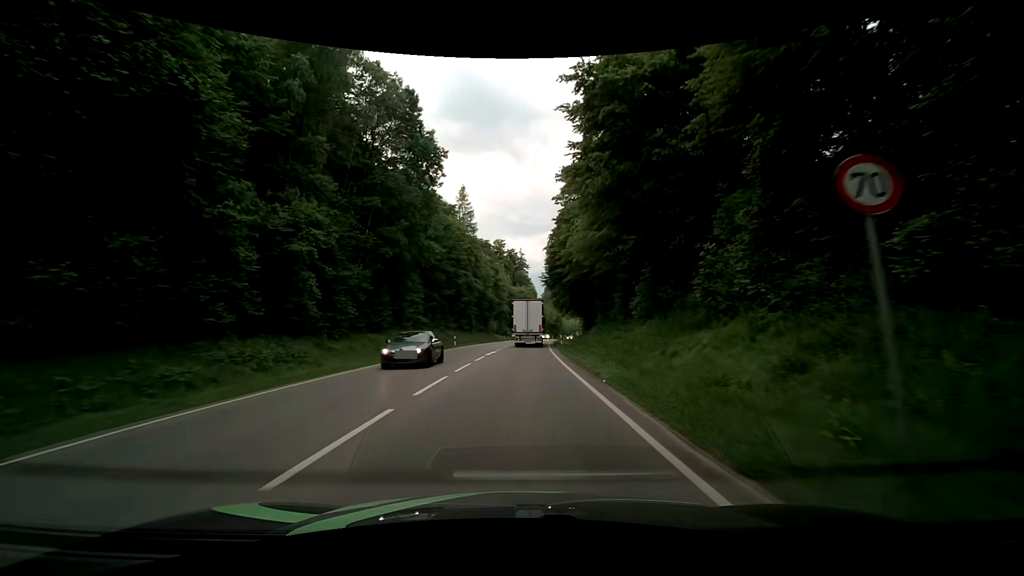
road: secondary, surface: asphalt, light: Day
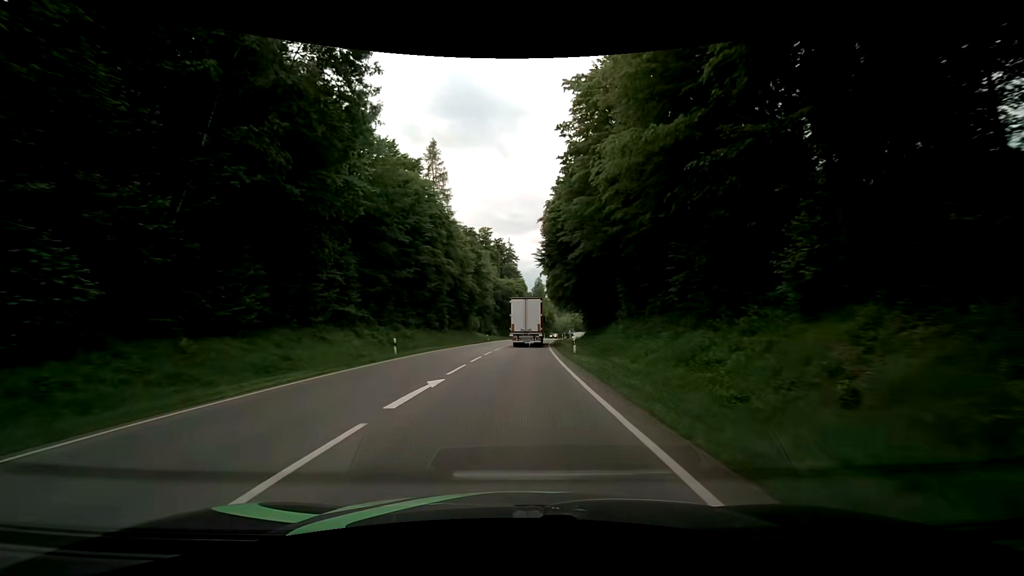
(+0.1, +19.5) m; +1°
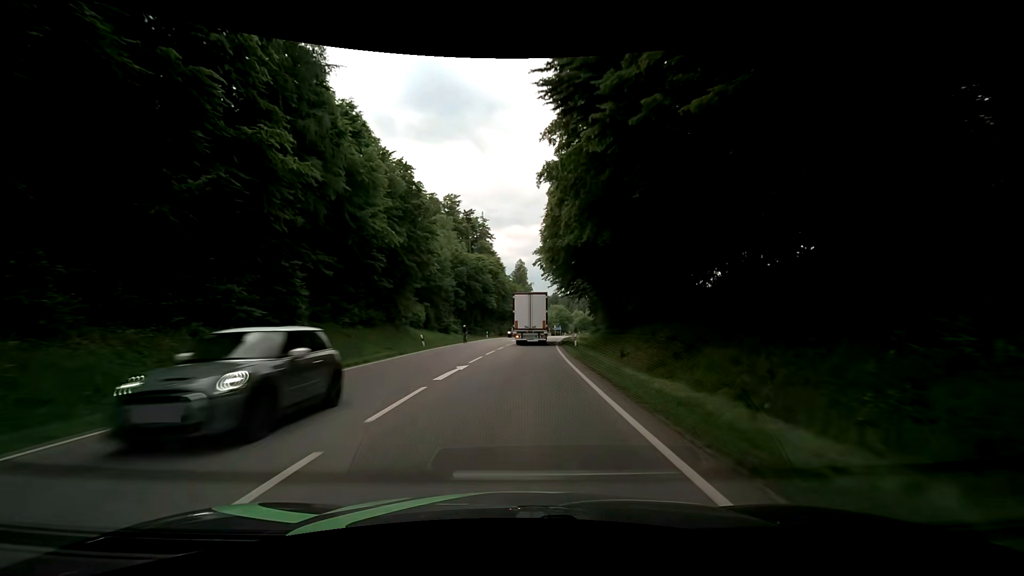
(+0.7, +37.6) m; +2°
(0, +10) (0, +20) (+1, +30) (+1, +40) (+2, +50) (+3, +60) (+4, +70) (+5, +80) (+7, +90) (+8, +100) m
